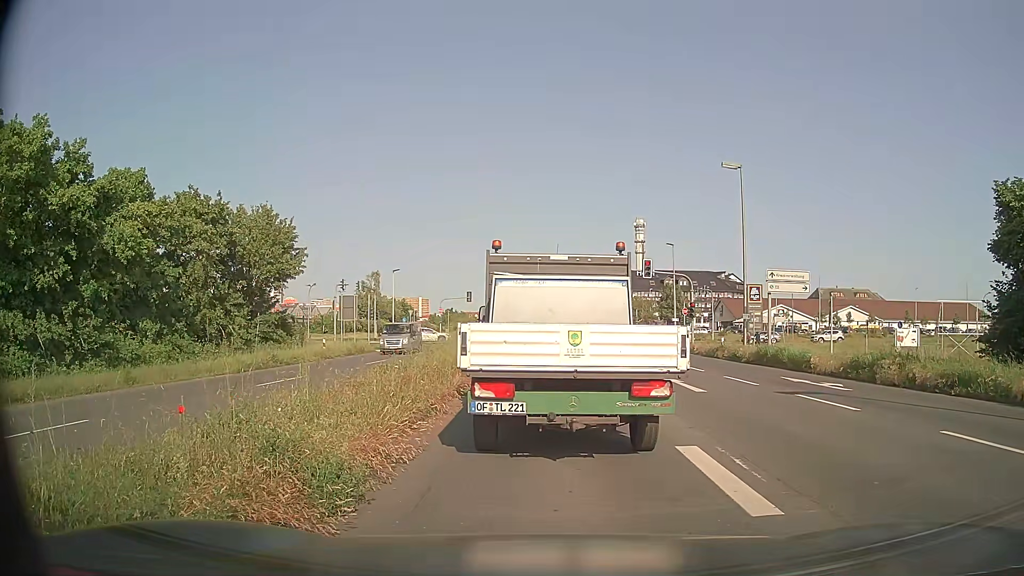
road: primary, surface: asphalt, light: Day
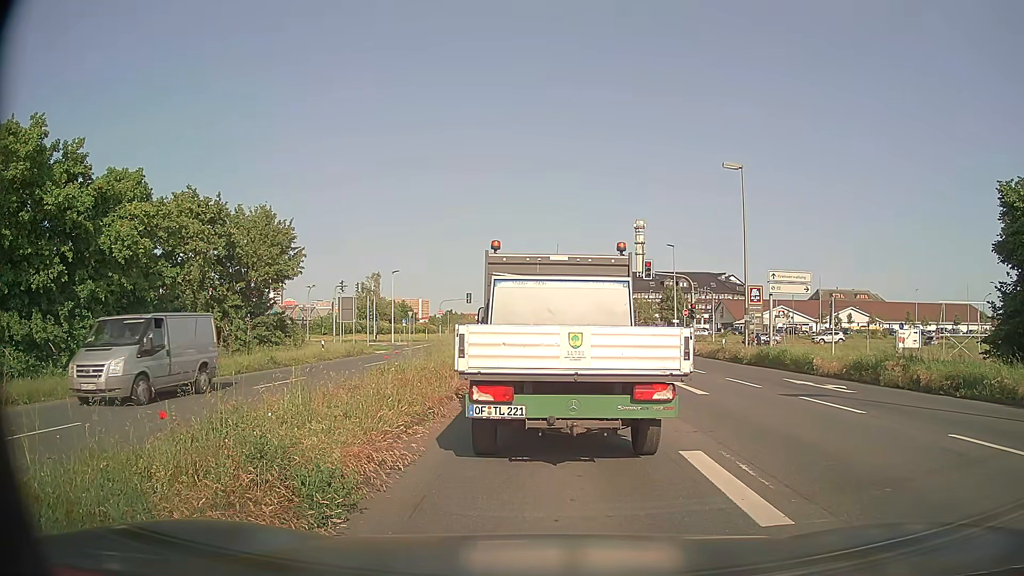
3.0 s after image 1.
(0.0, +0.3) m; 0°
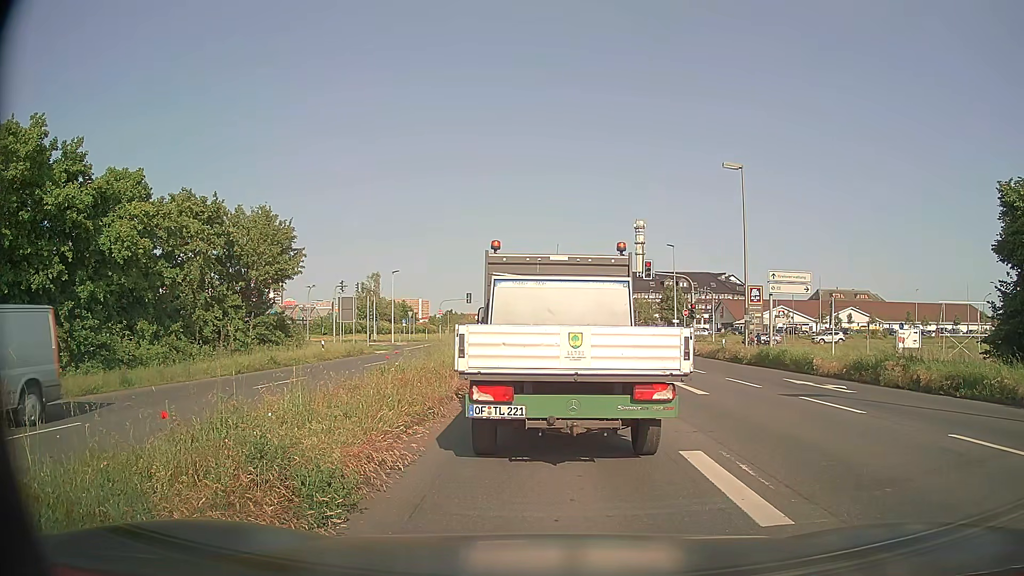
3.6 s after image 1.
(0.0, 0.0) m; 0°
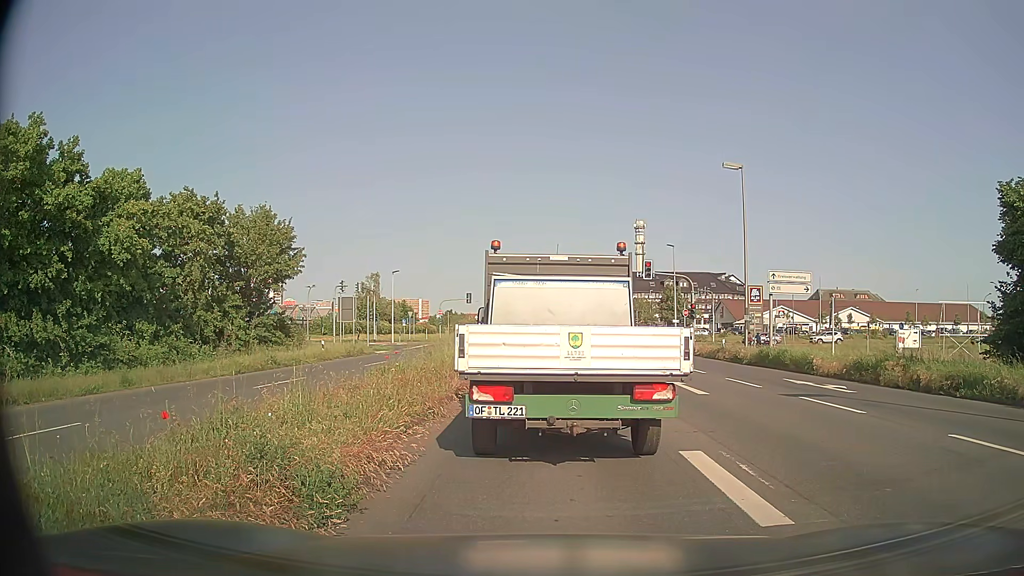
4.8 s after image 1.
(0.0, 0.0) m; 0°
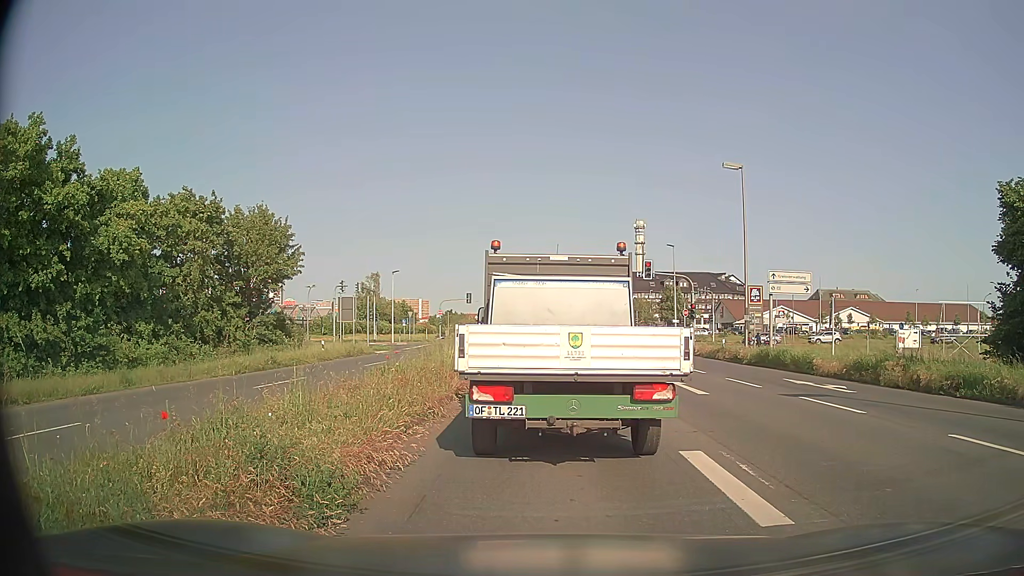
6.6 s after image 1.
(0.0, 0.0) m; 0°
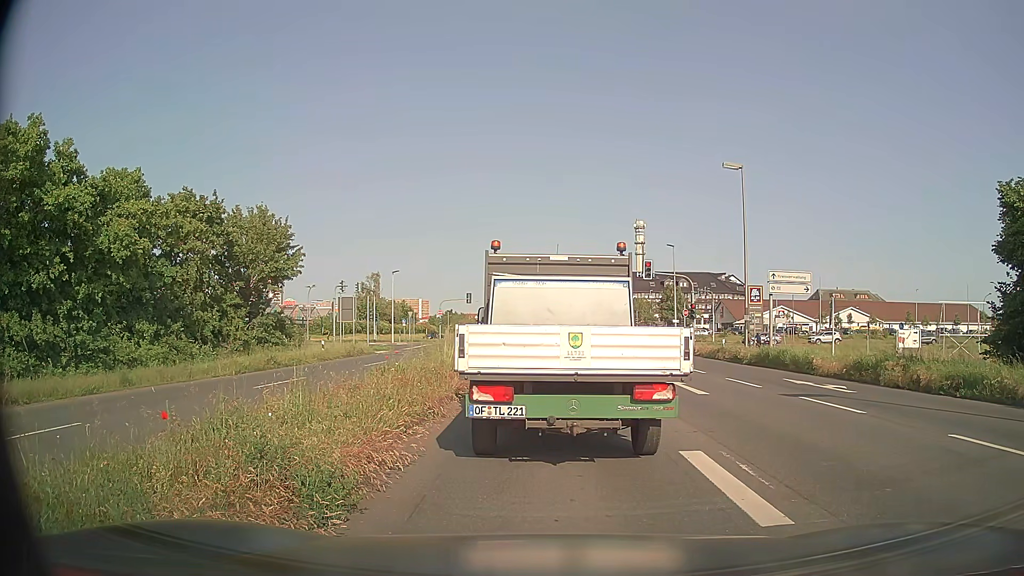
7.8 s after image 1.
(0.0, 0.0) m; 0°
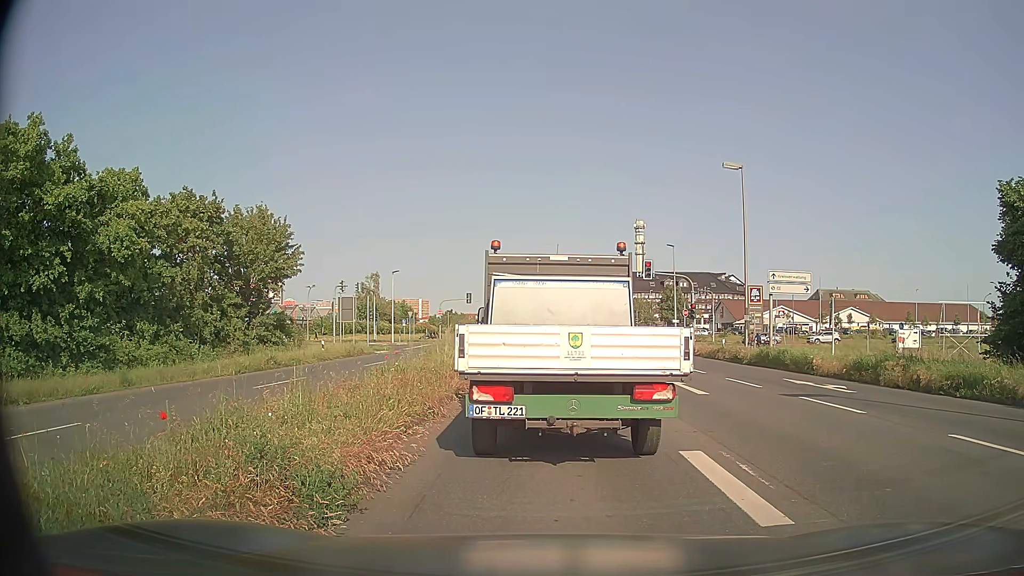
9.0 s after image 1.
(0.0, 0.0) m; 0°
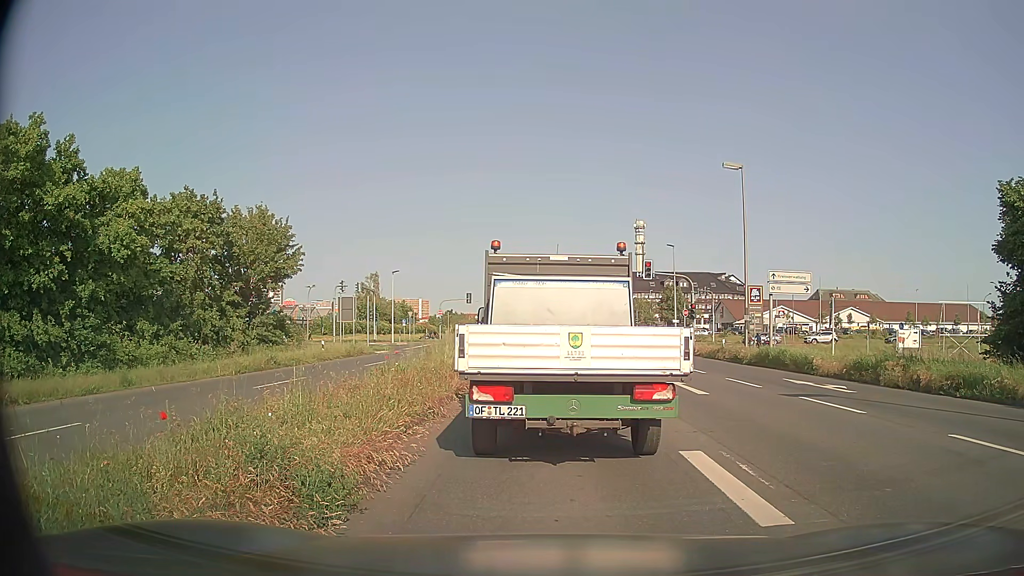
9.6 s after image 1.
(0.0, 0.0) m; 0°
